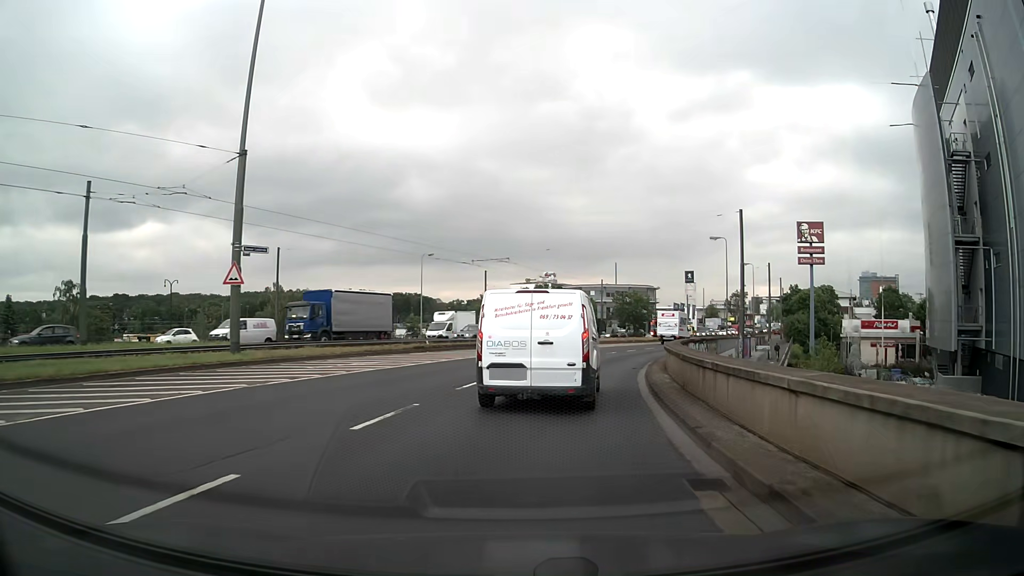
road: primary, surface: asphalt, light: Day
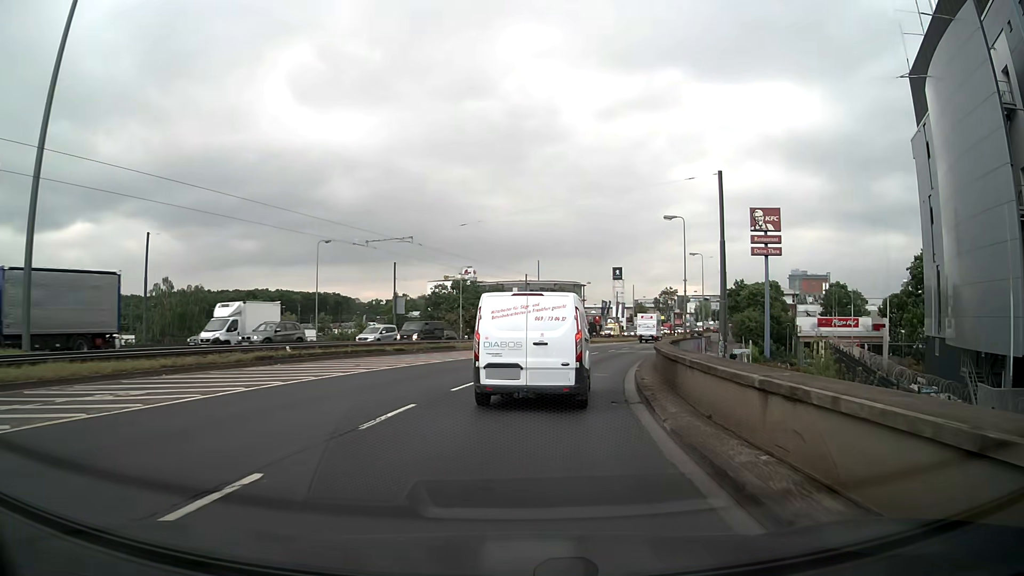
(+0.8, +11.5) m; +6°
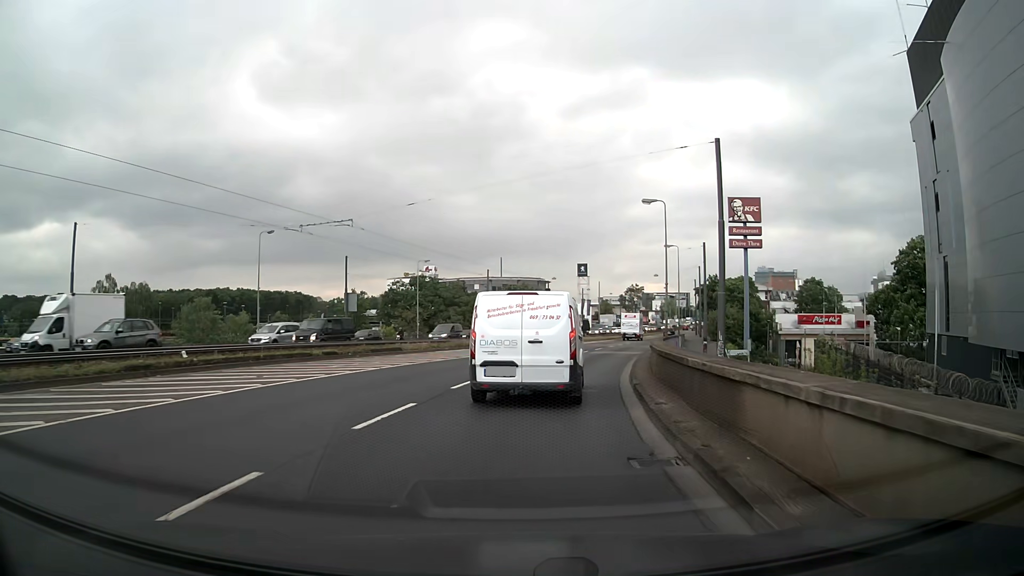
(+0.2, +5.8) m; +3°
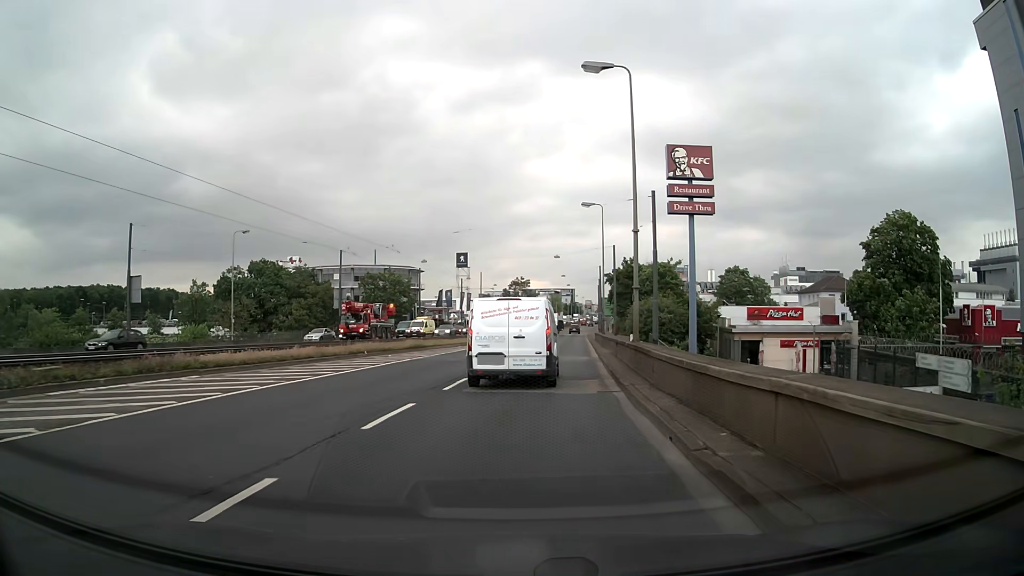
(+2.5, +23.6) m; +11°
